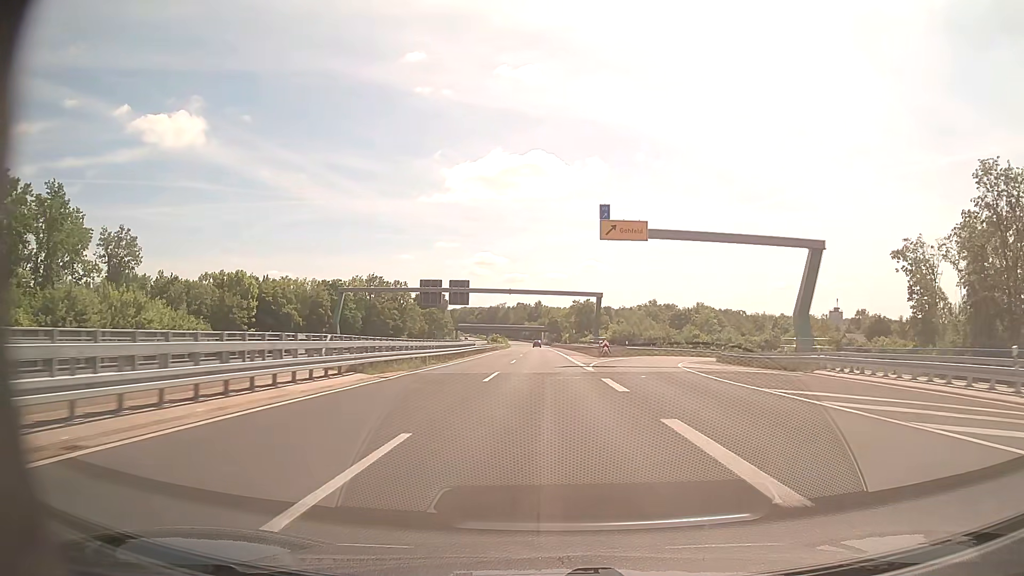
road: trunk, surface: asphalt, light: Day
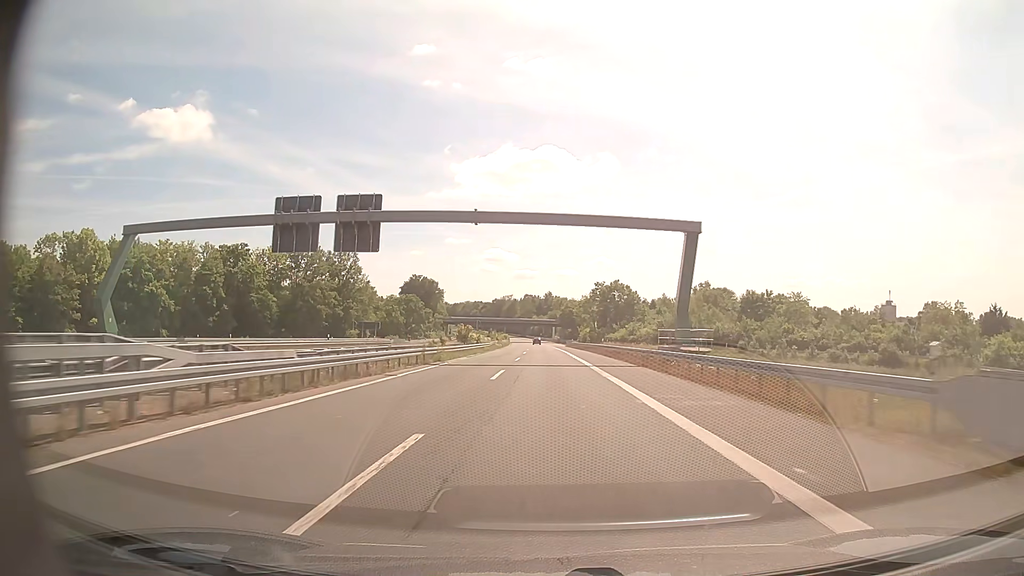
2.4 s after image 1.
(-0.5, +55.3) m; -1°
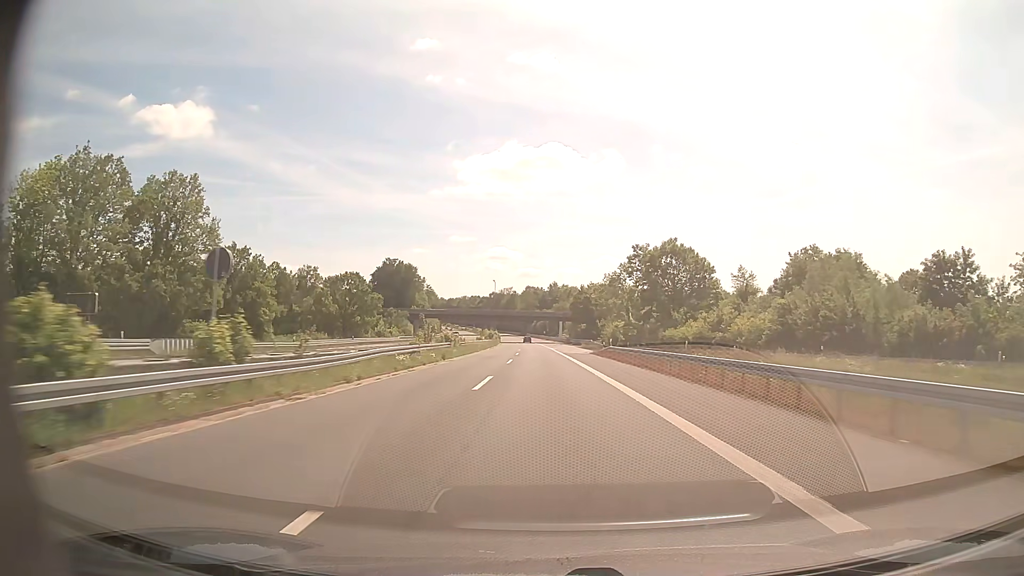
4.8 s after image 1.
(-0.3, +59.8) m; 0°
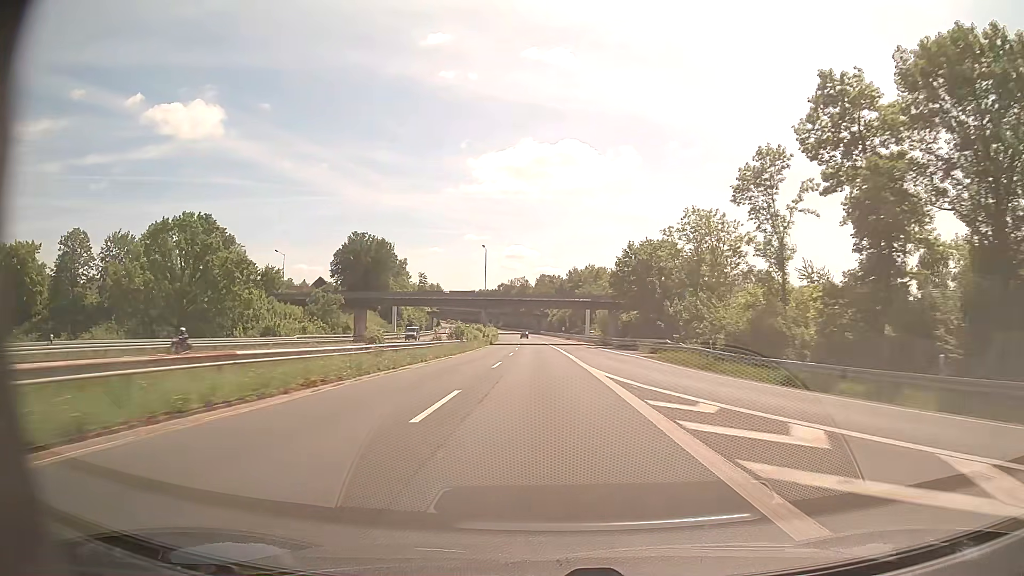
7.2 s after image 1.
(-0.5, +62.4) m; -1°
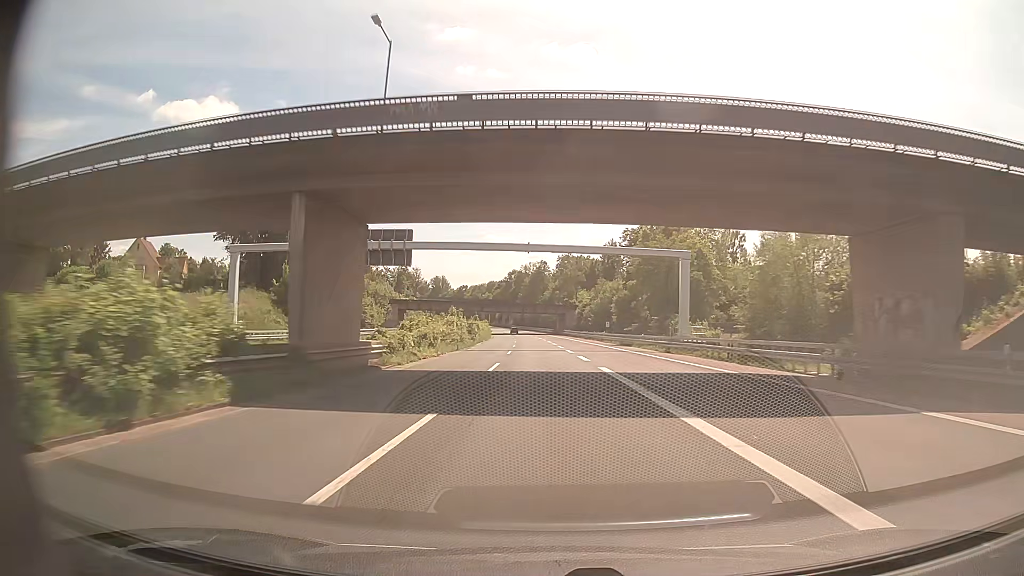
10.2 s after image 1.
(-1.7, +79.0) m; -2°
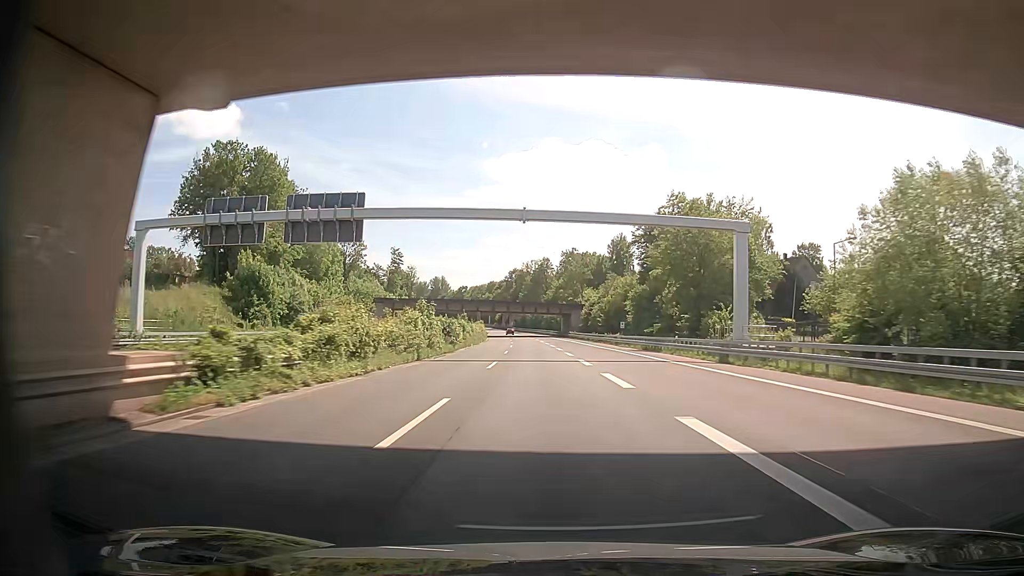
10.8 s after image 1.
(0.0, +15.9) m; 0°
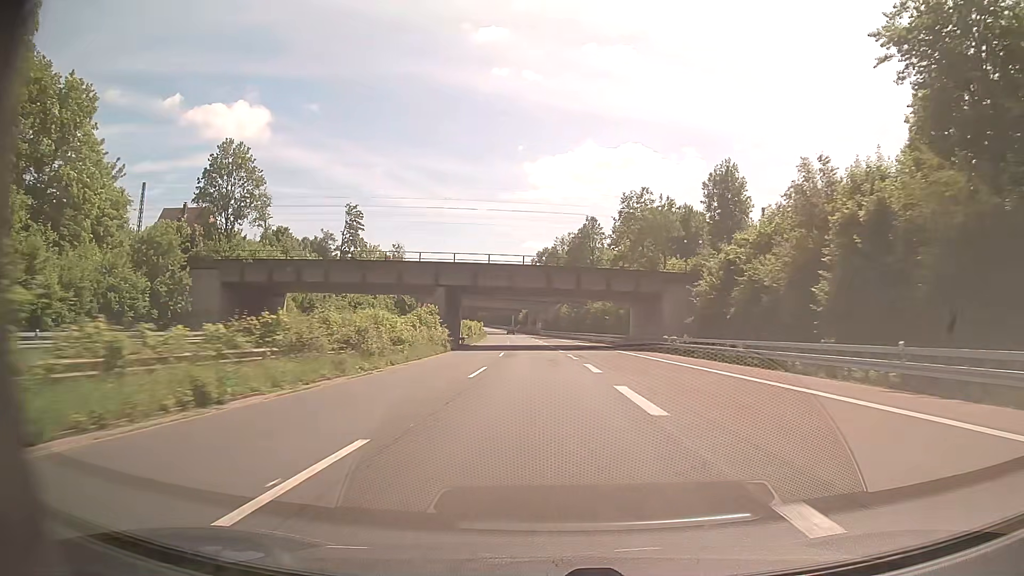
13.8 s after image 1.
(-1.7, +79.4) m; -3°
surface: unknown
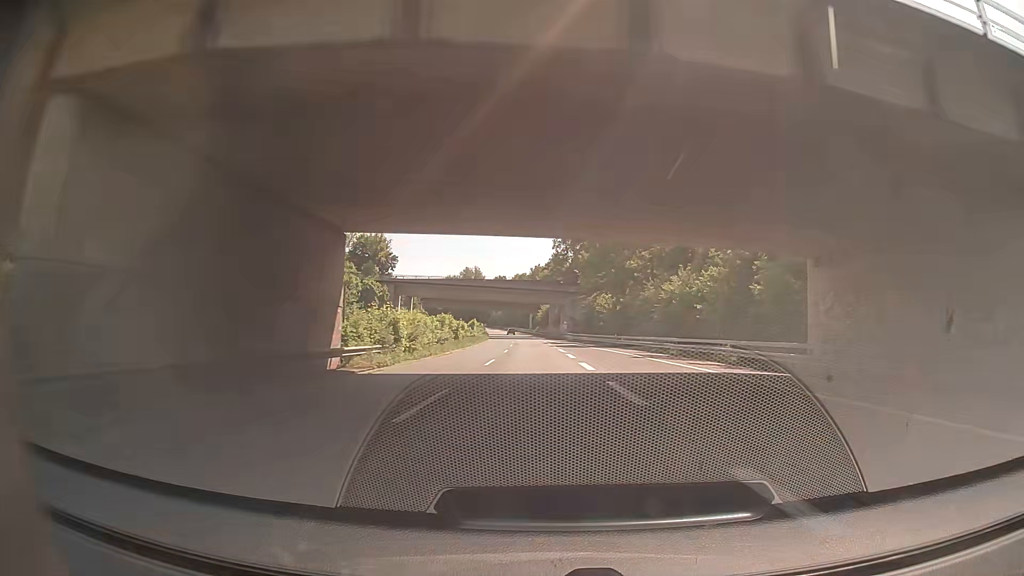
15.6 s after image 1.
(-0.9, +47.6) m; -2°
(0, +10) (0, +20) (0, +30) (0, +40) (-1, +50) (-1, +60) (-2, +70) (-2, +80) (-3, +90) (-3, +100) m
